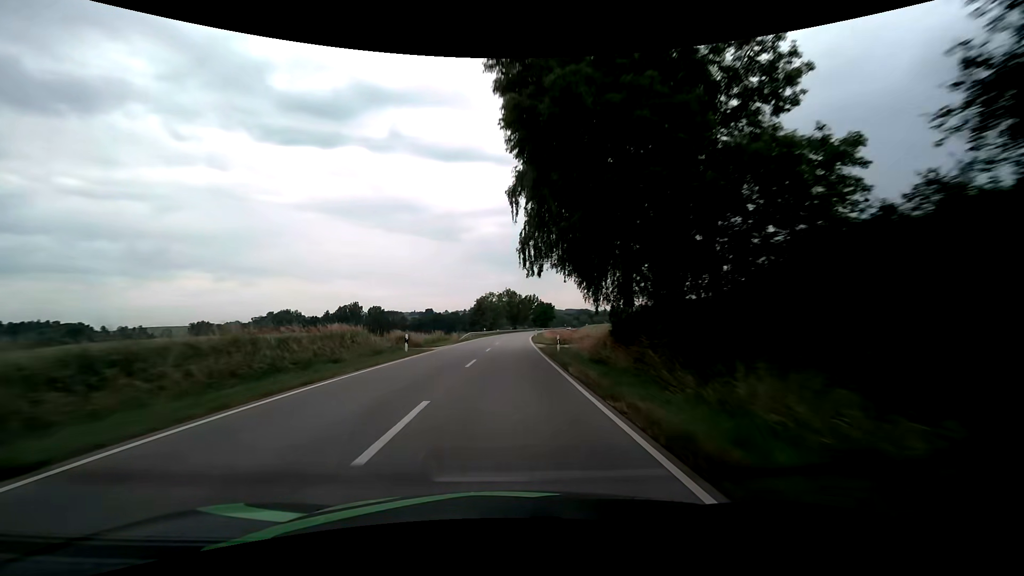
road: secondary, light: Day
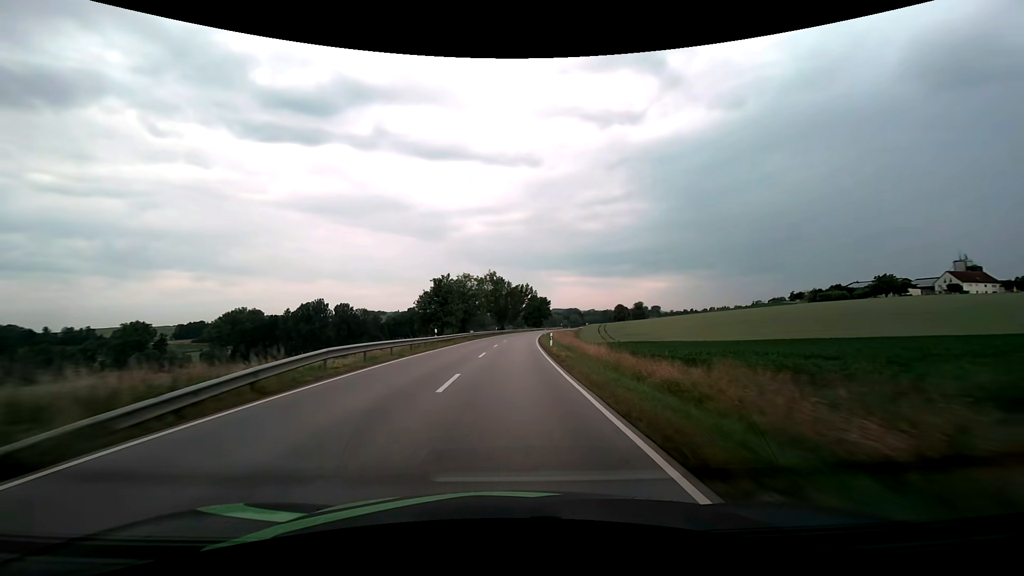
(+0.4, +42.6) m; +2°
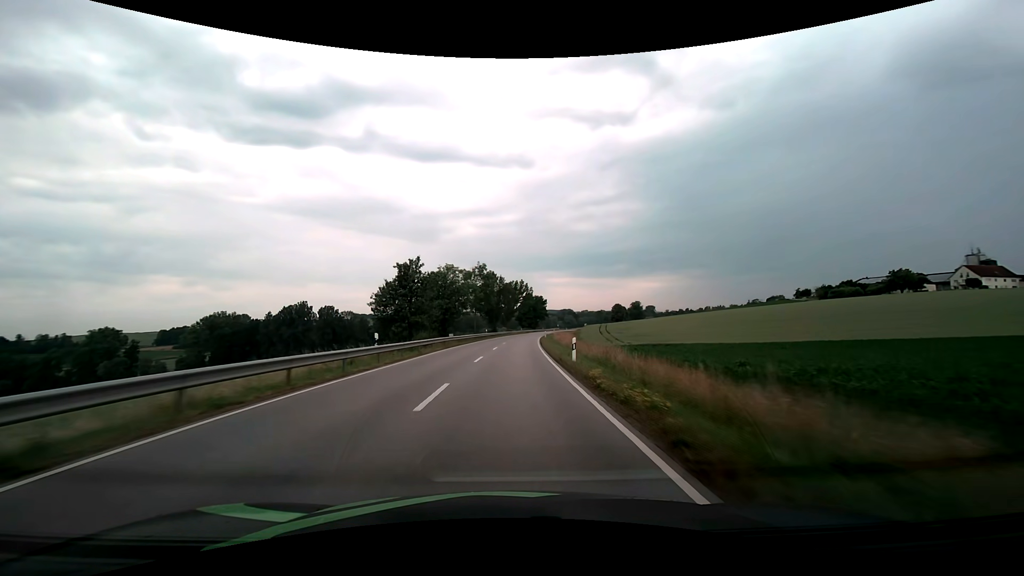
(0.0, +14.2) m; 0°
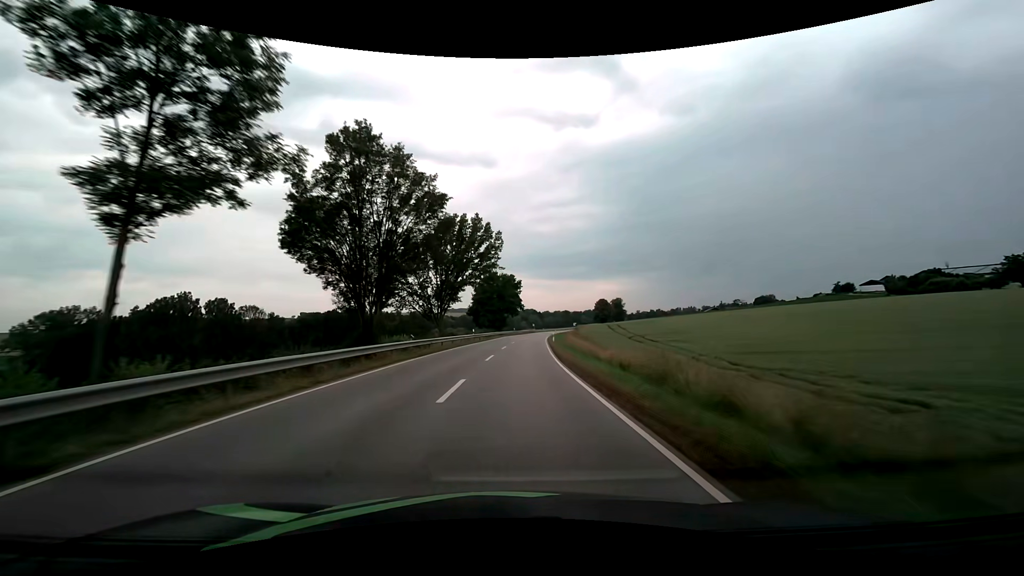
(+2.6, +70.9) m; +4°
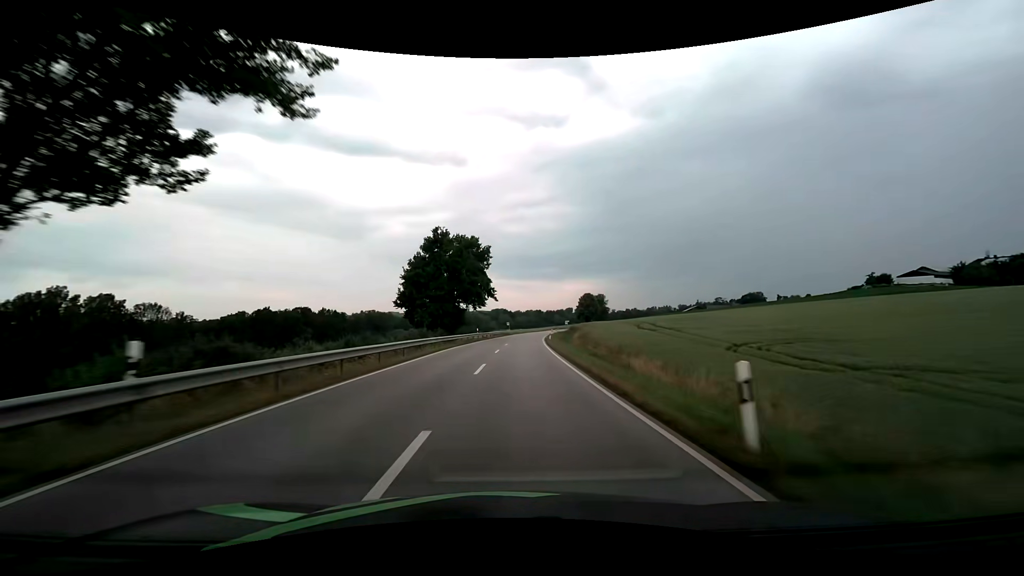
(+1.3, +42.5) m; +3°
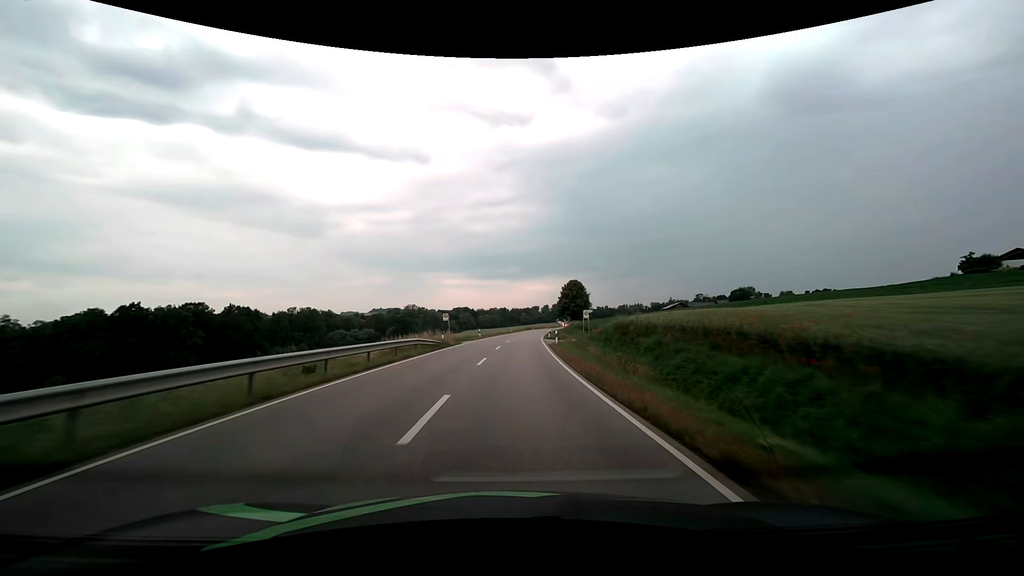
(+2.1, +56.7) m; +4°
(0, +10) (0, +20) (+1, +30) (+1, +40) (+2, +50) (+2, +60) (+3, +70) (+4, +80) (+5, +90) (+6, +100) m
